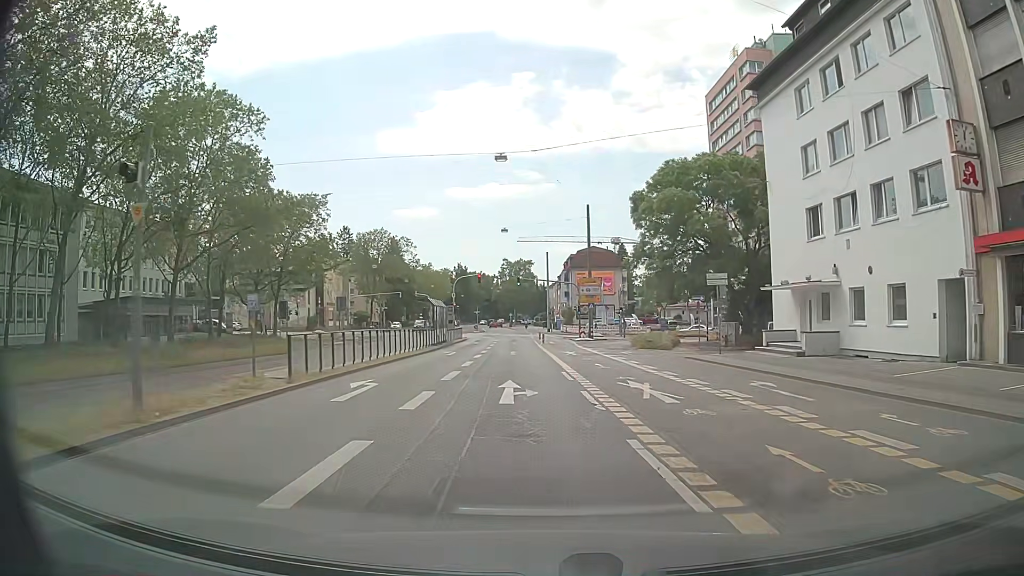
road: secondary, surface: asphalt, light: Day
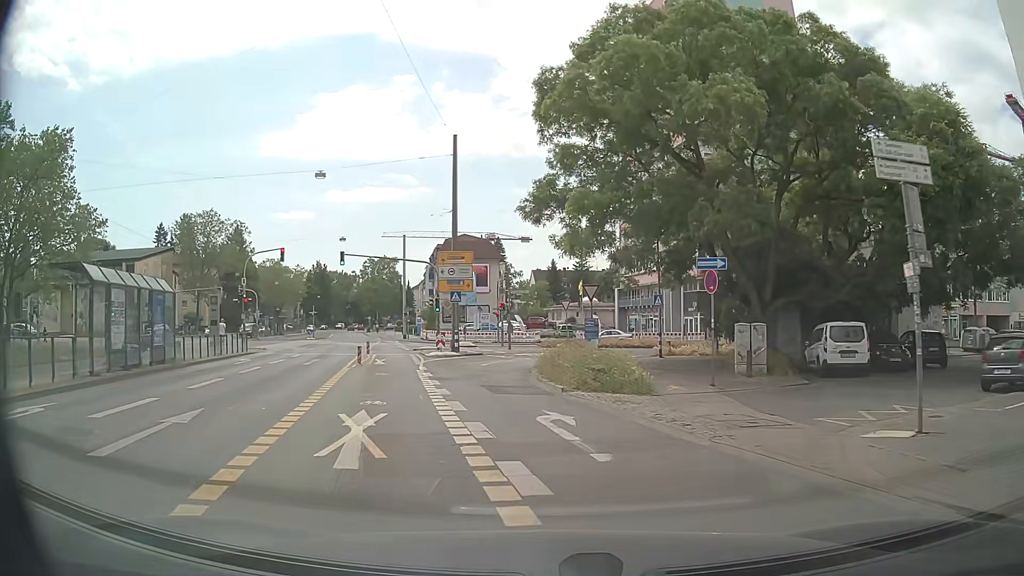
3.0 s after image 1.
(+1.6, +24.9) m; +10°
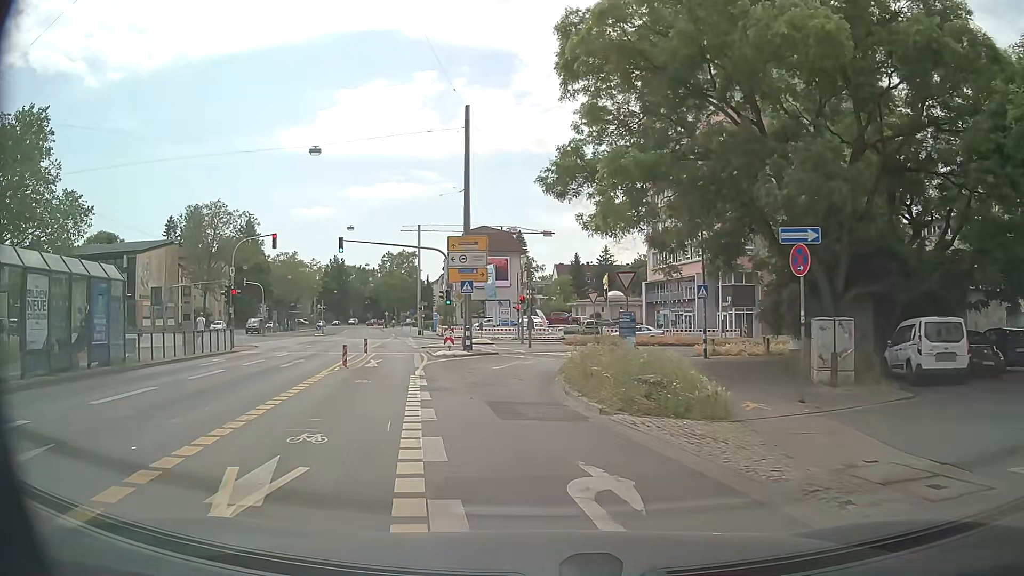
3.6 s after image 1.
(0.0, +4.8) m; -2°
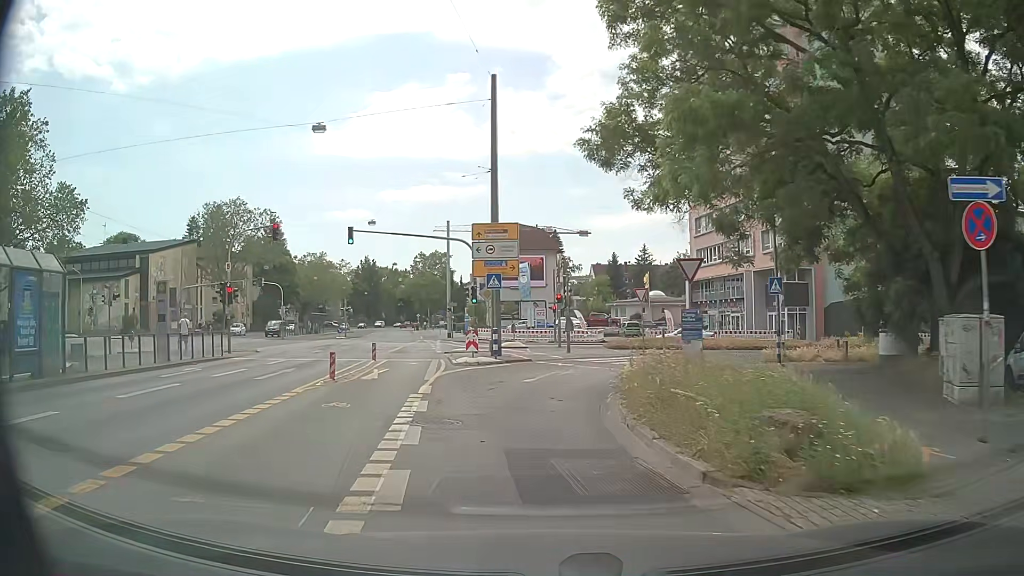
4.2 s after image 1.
(-0.1, +4.9) m; -3°
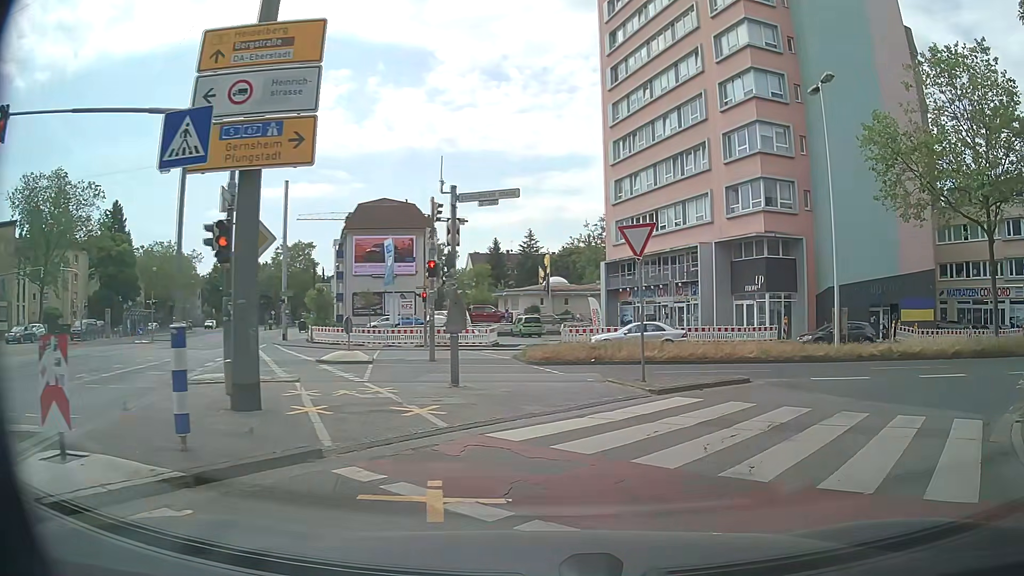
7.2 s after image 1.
(0.0, +19.2) m; +10°
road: secondary_link
